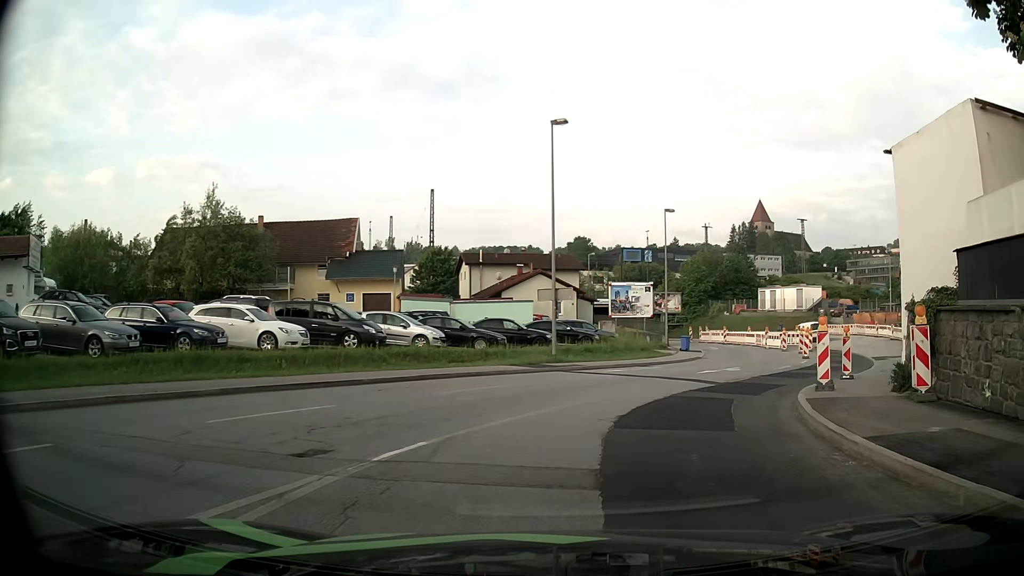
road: tertiary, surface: asphalt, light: Day
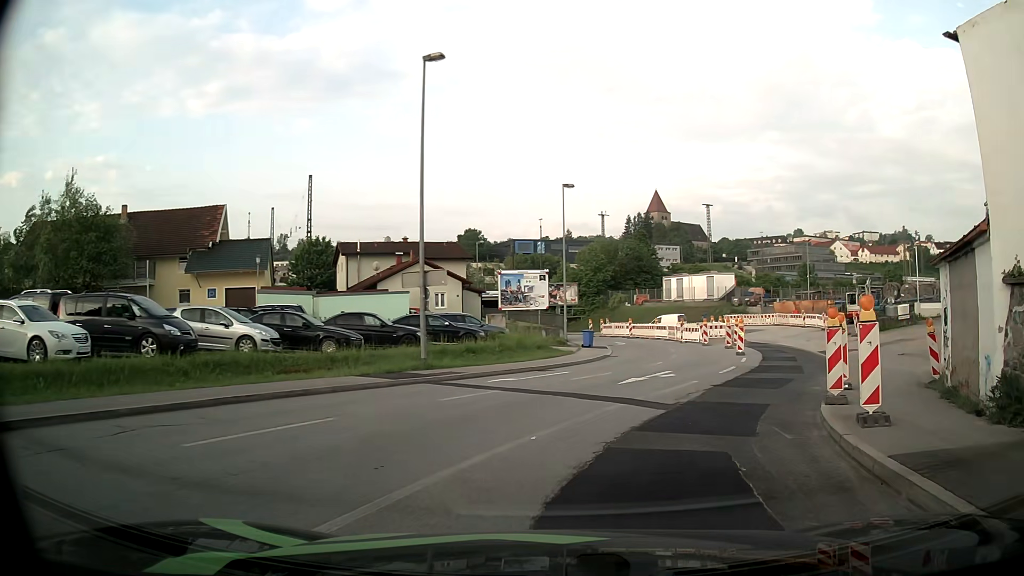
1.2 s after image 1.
(+0.4, +6.9) m; +8°
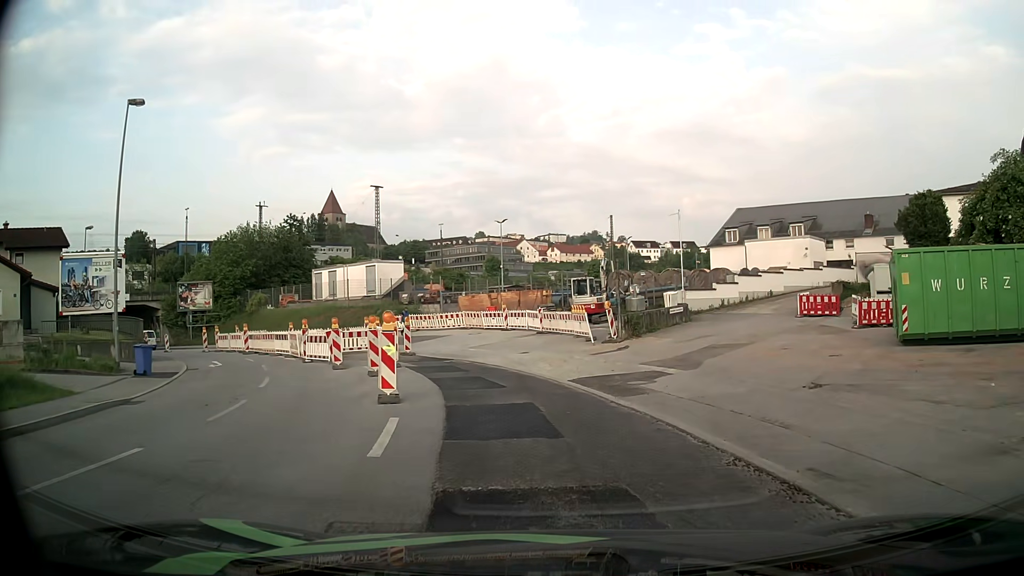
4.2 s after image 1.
(+4.8, +17.9) m; +26°
